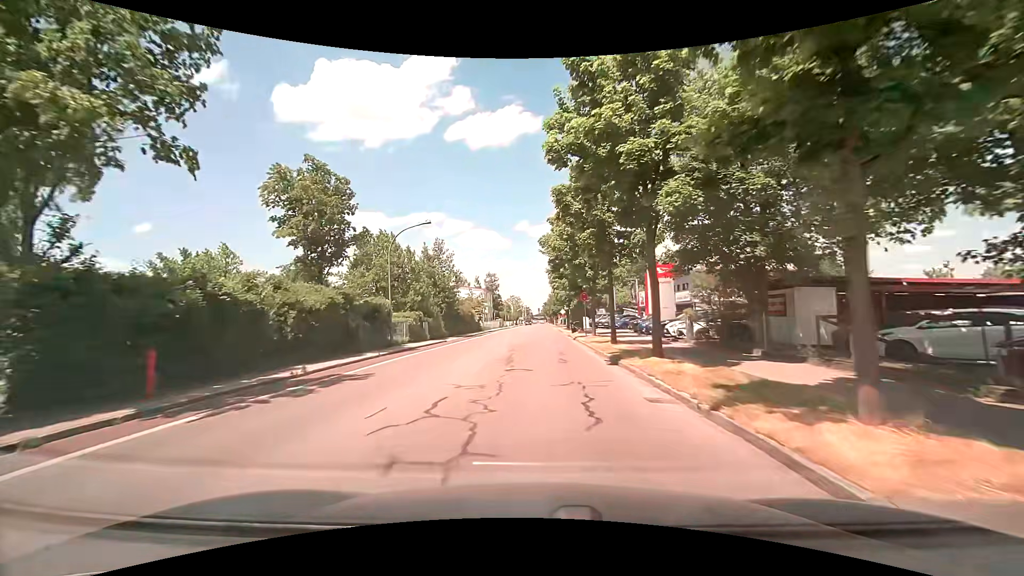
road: tertiary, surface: asphalt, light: Day
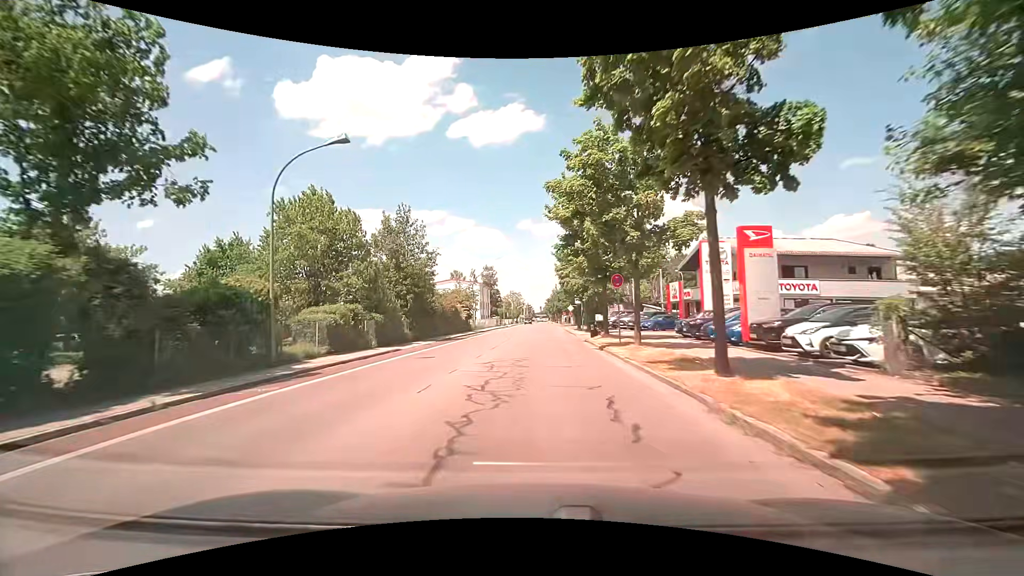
(0.0, +13.4) m; 0°
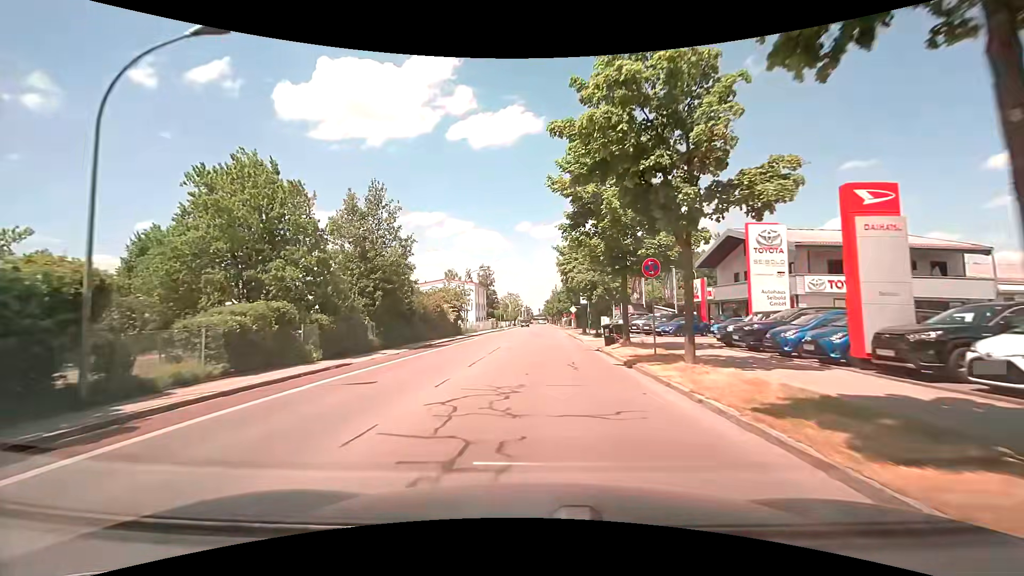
(0.0, +6.5) m; -1°
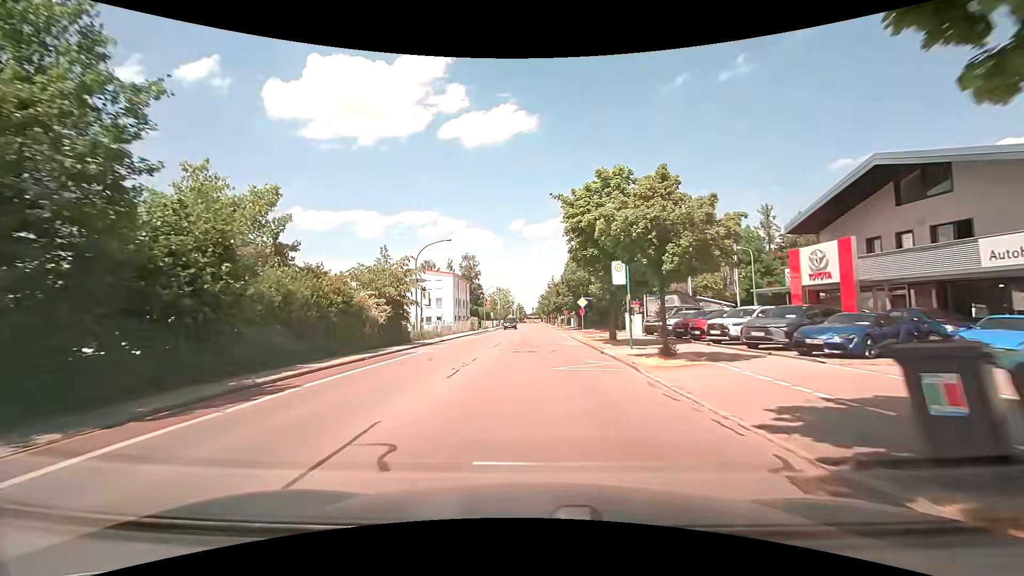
(+0.4, +19.1) m; +1°
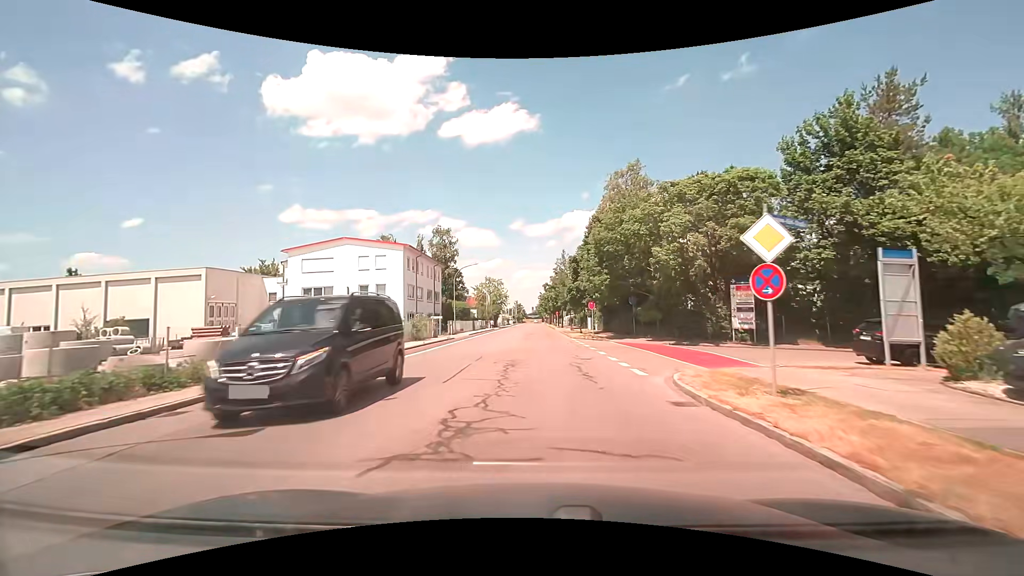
(-0.1, +31.3) m; +1°
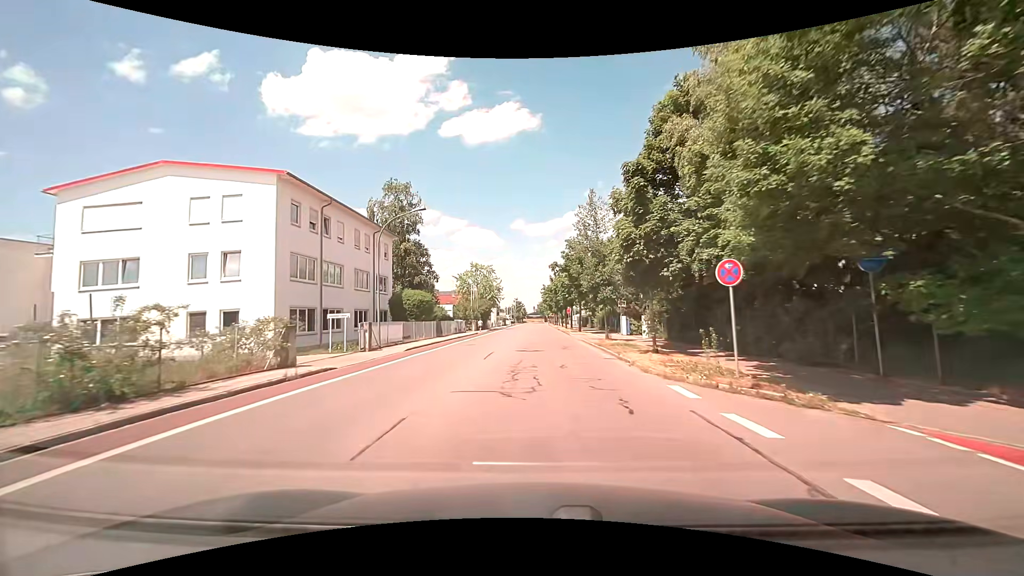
(-0.4, +25.6) m; -1°
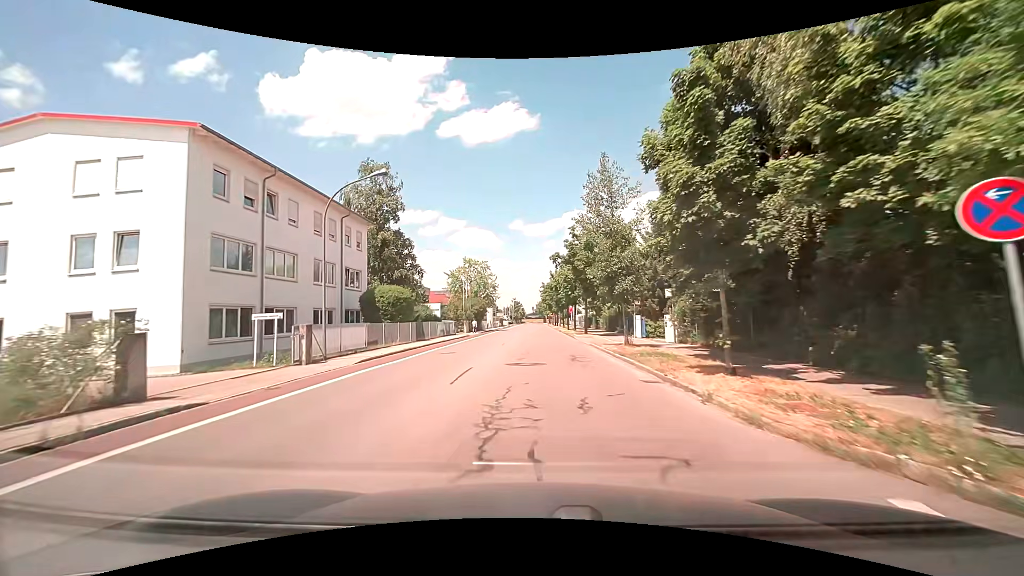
(0.0, +6.6) m; 0°
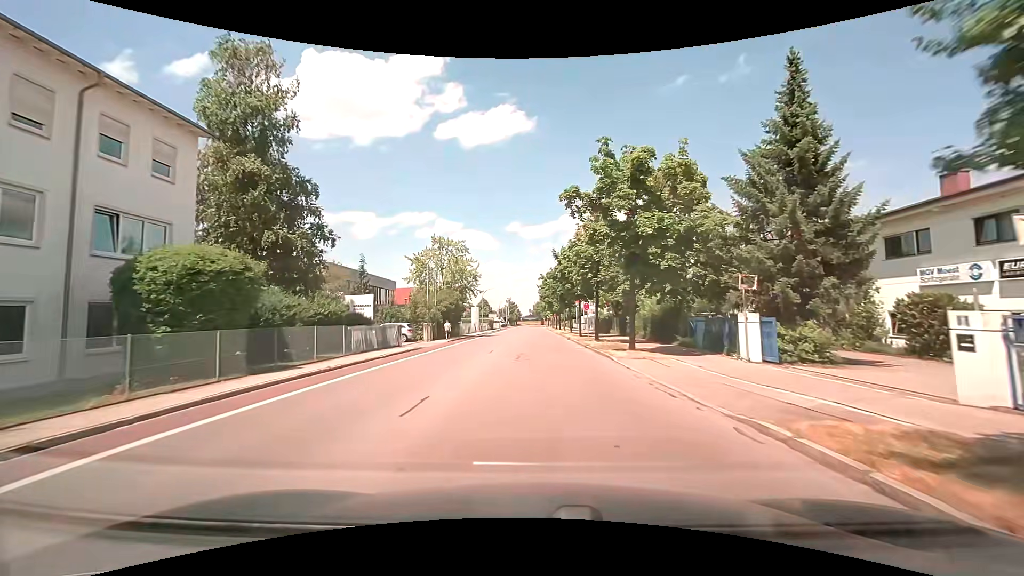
(+0.2, +20.0) m; +1°
(0, +10) (0, +20) (0, +30) (0, +40) (0, +50) (0, +60) (0, +70) (-1, +80) (-1, +90) (-1, +100) m
